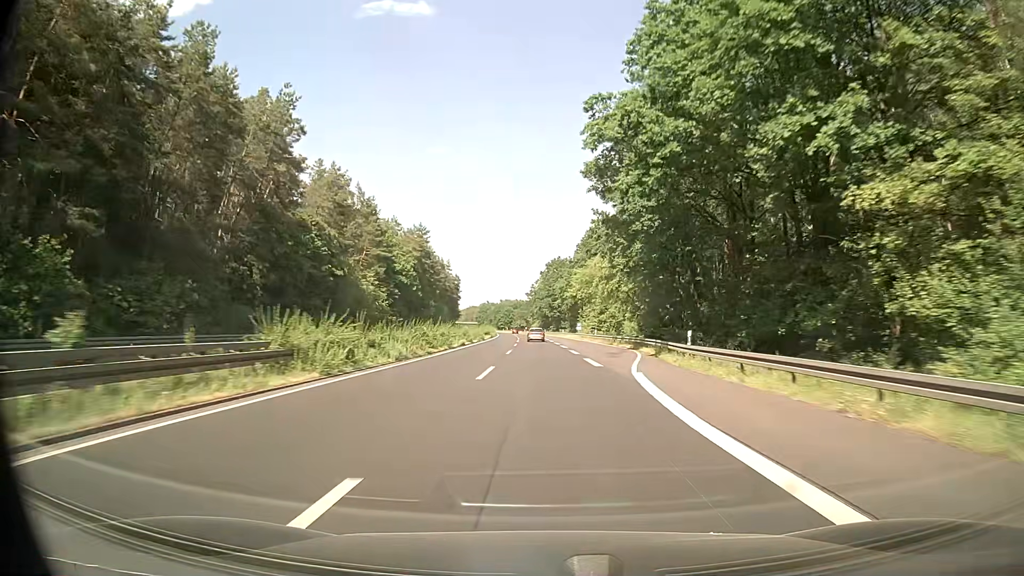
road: trunk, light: Day
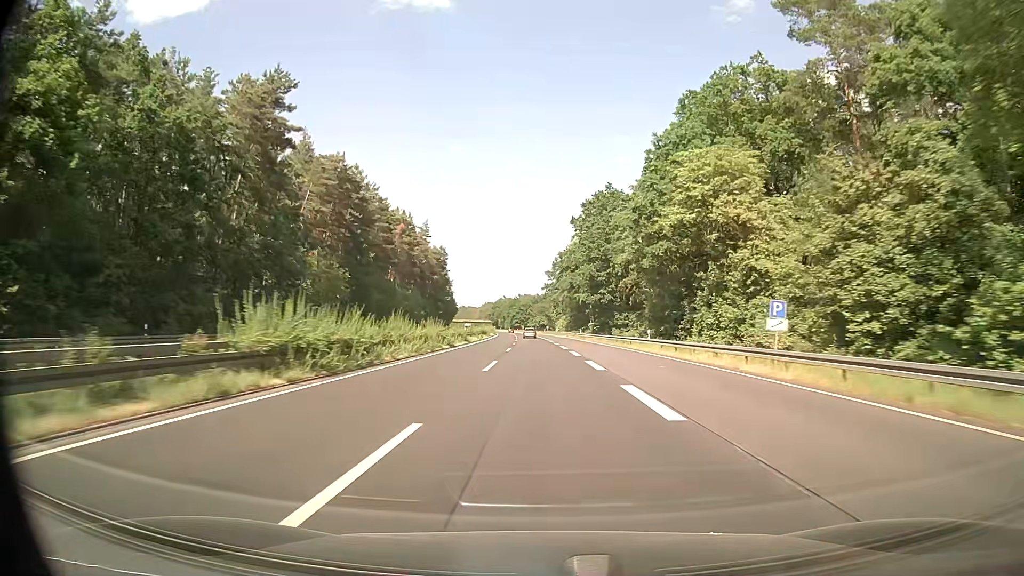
(-1.4, +87.0) m; -2°
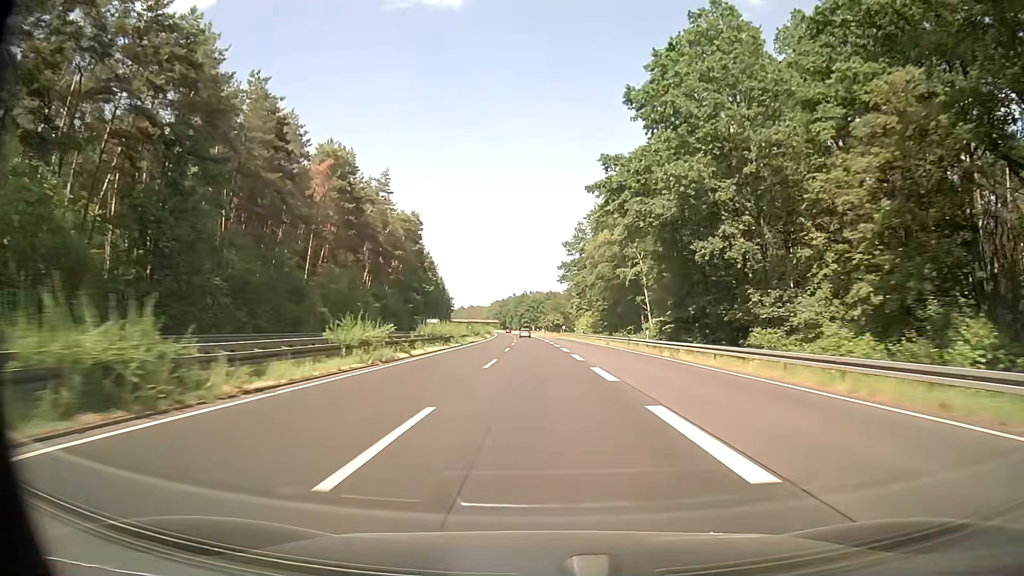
(-0.4, +52.3) m; -1°
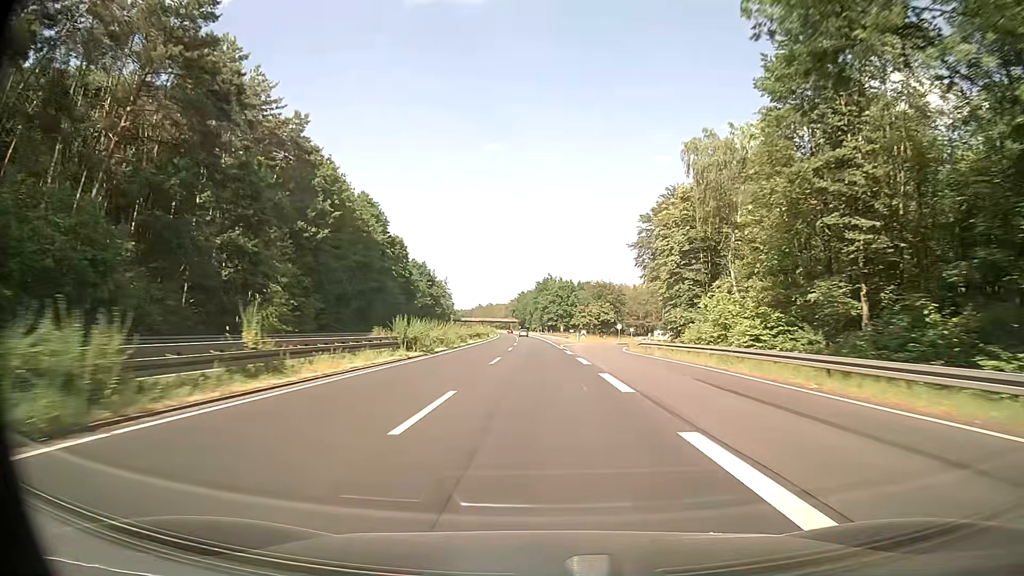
(-1.5, +87.2) m; -2°
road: trunk_link
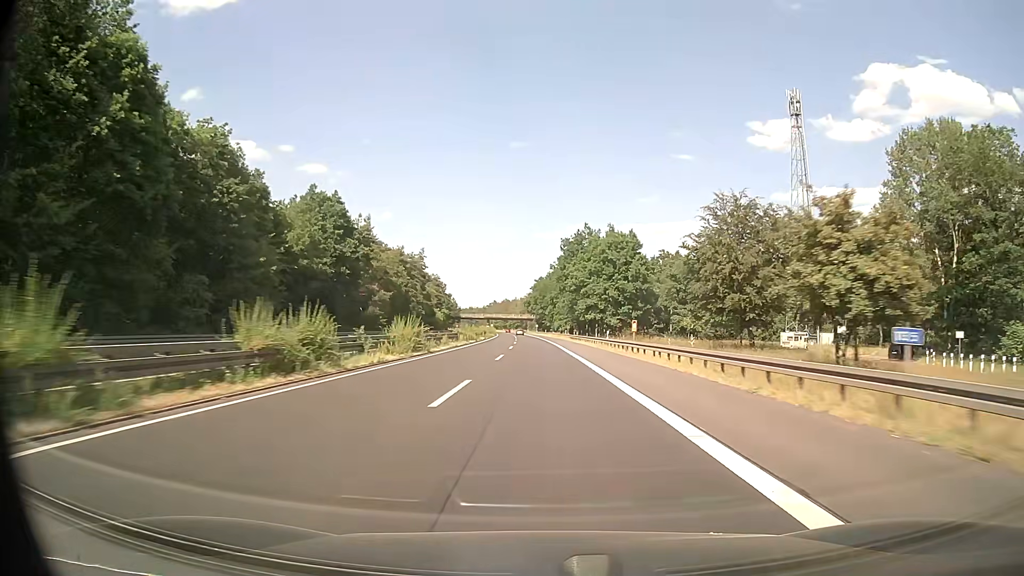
(-1.7, +87.3) m; -2°
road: trunk
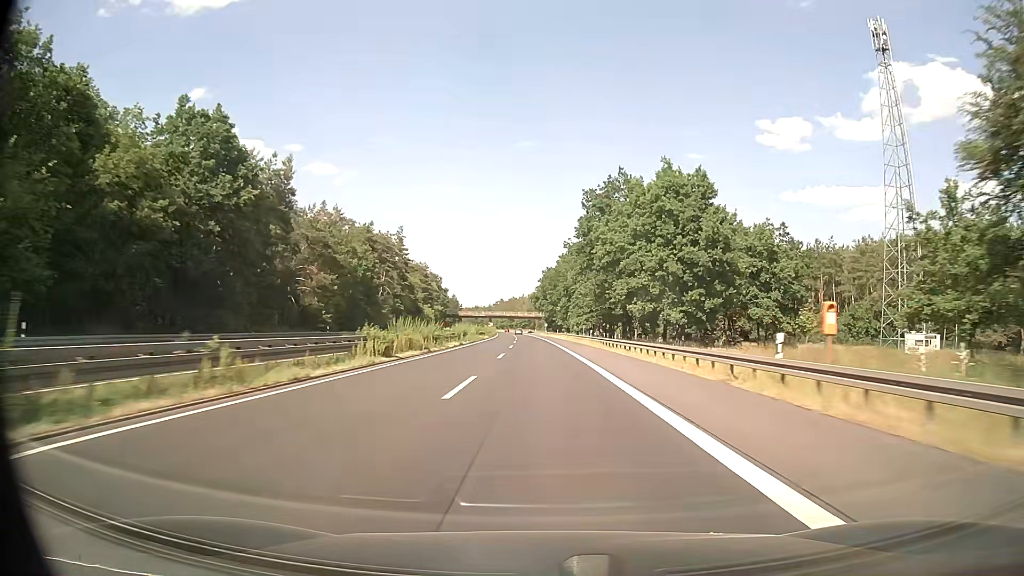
(-0.3, +34.9) m; -1°
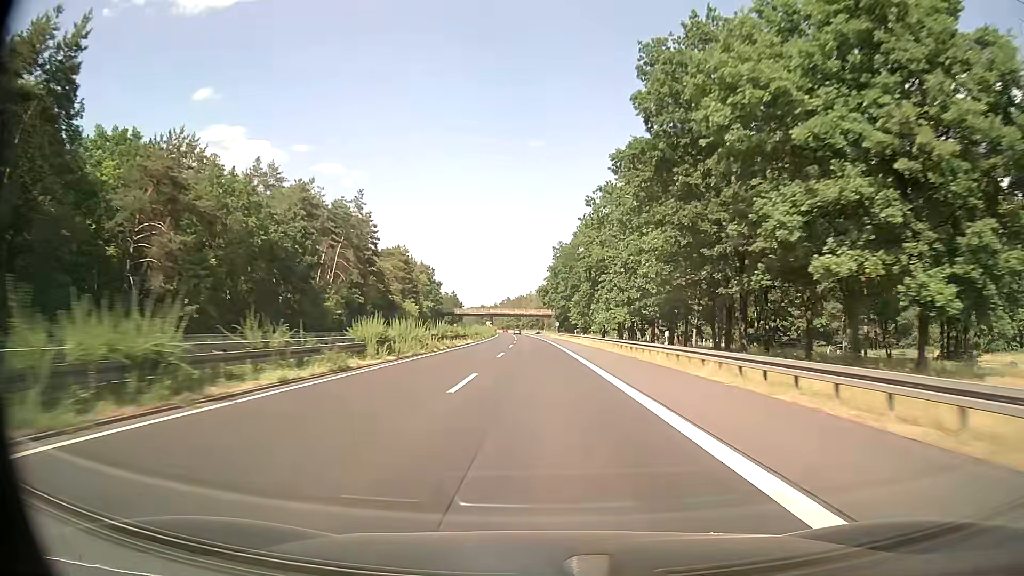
(-0.2, +34.9) m; -1°
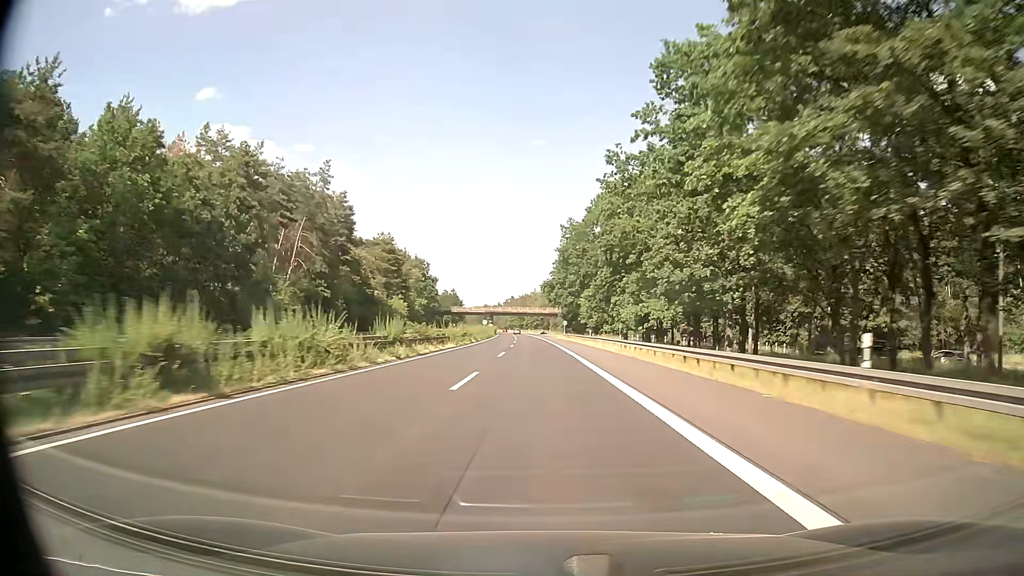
(0.0, +17.5) m; -1°
(0, +10) (0, +20) (0, +30) (0, +40) (0, +50) (-1, +60) (-1, +70) (-1, +80) (-1, +90) (-2, +100) m
